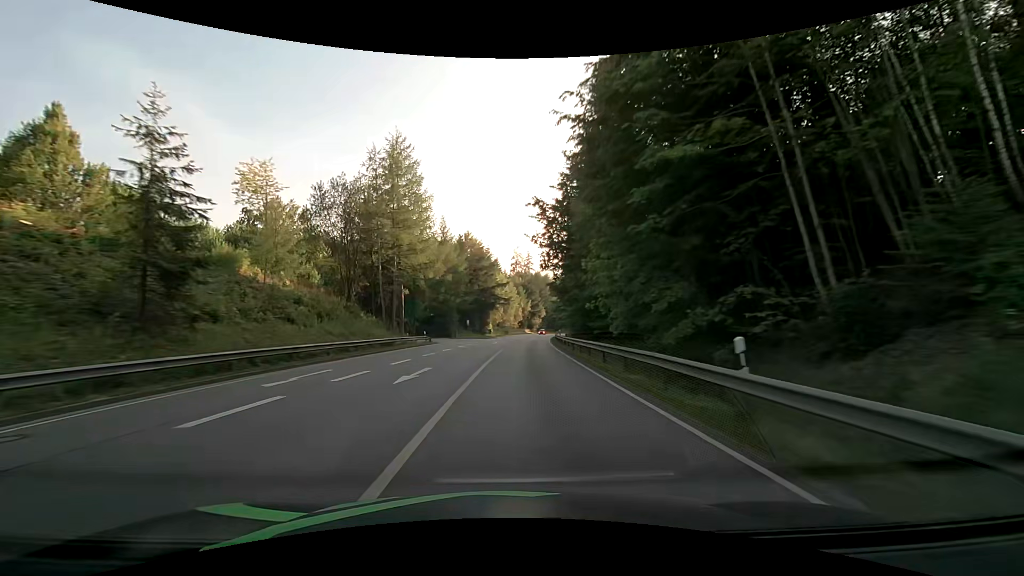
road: primary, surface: asphalt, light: Day
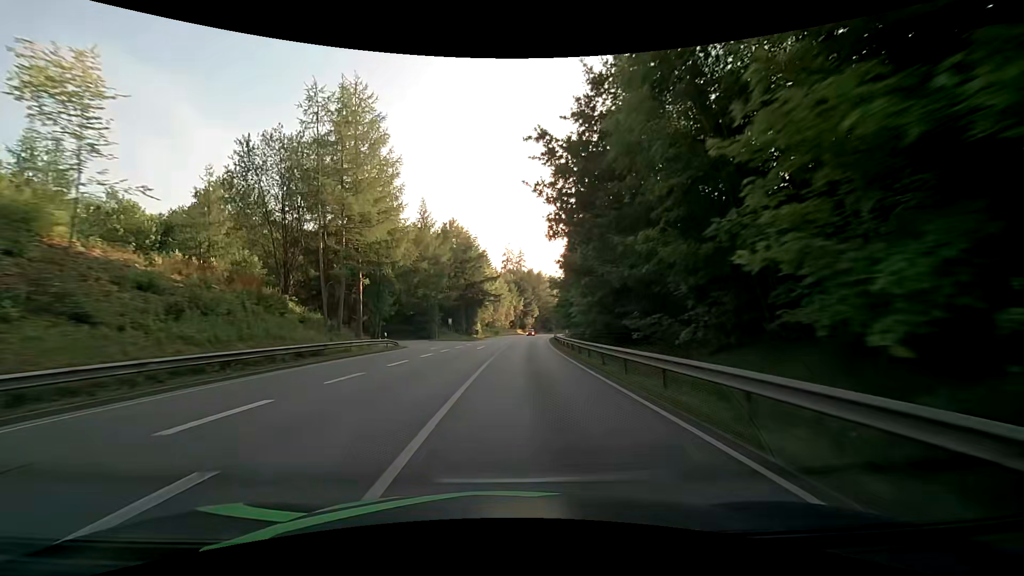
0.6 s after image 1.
(+0.1, +12.4) m; +1°
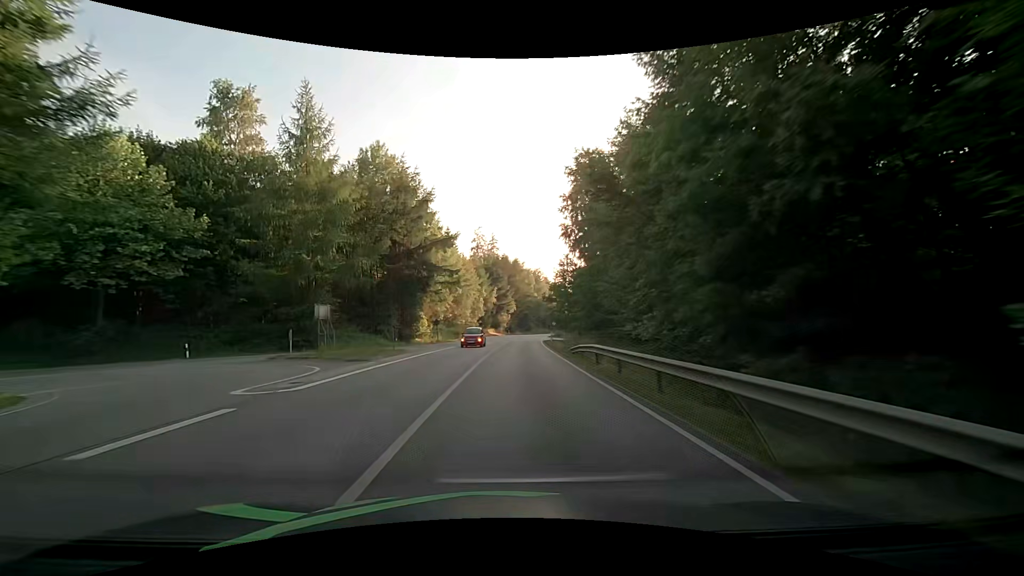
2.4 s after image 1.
(+1.1, +36.9) m; +4°
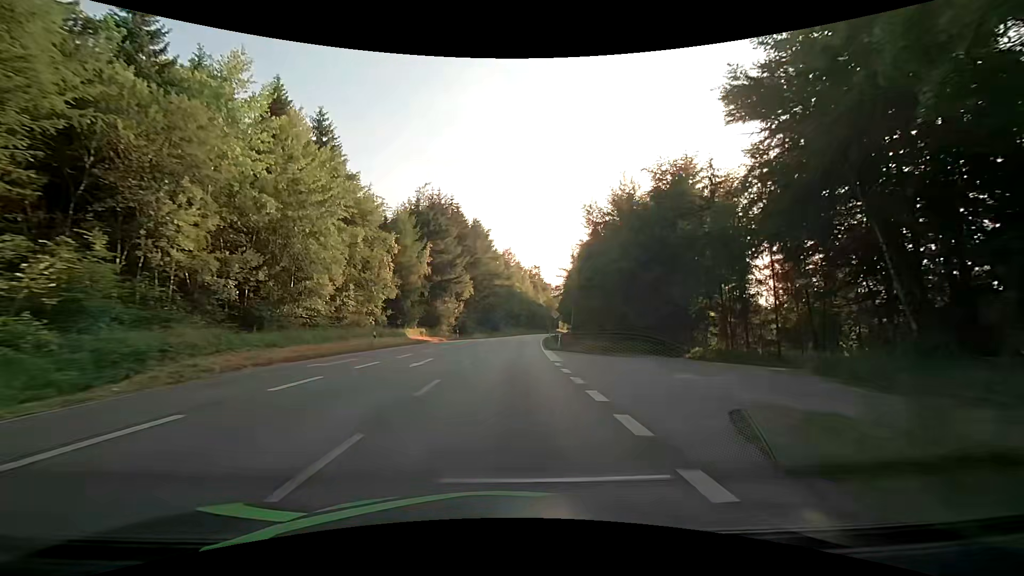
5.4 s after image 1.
(+1.9, +60.4) m; +4°
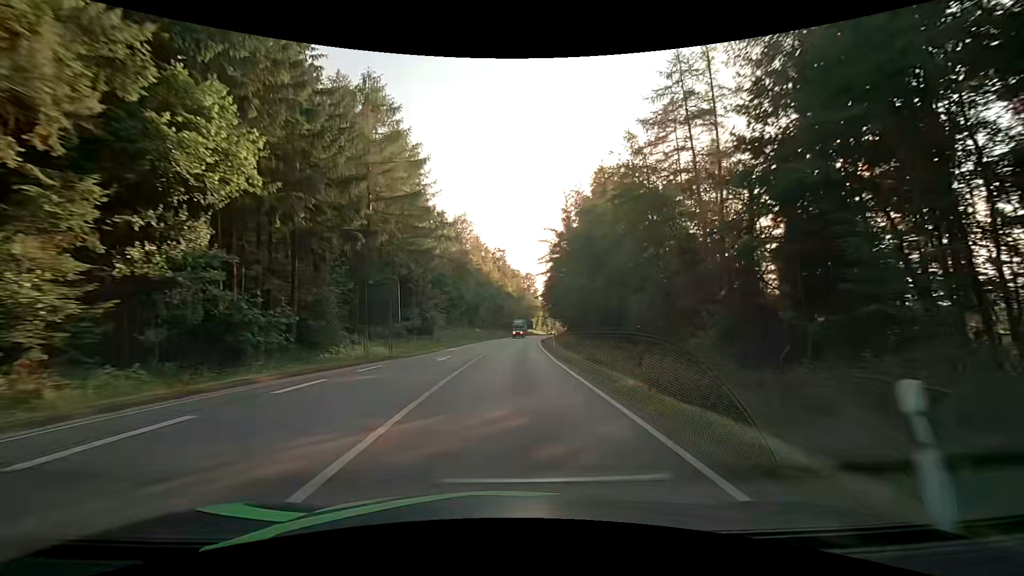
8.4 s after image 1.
(+1.9, +59.4) m; +4°
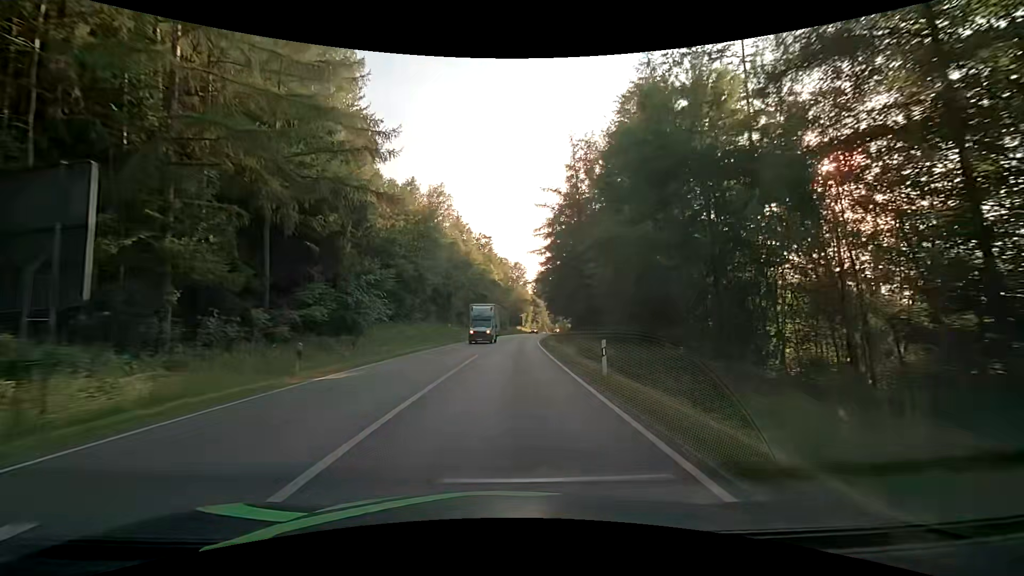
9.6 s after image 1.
(+0.3, +23.8) m; +2°
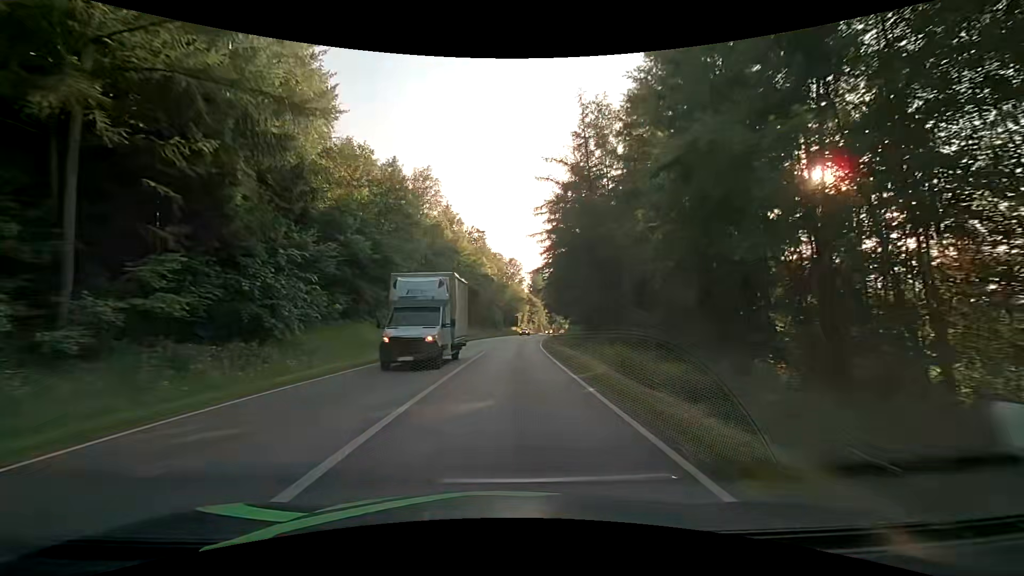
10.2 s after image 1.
(+0.1, +11.8) m; +1°
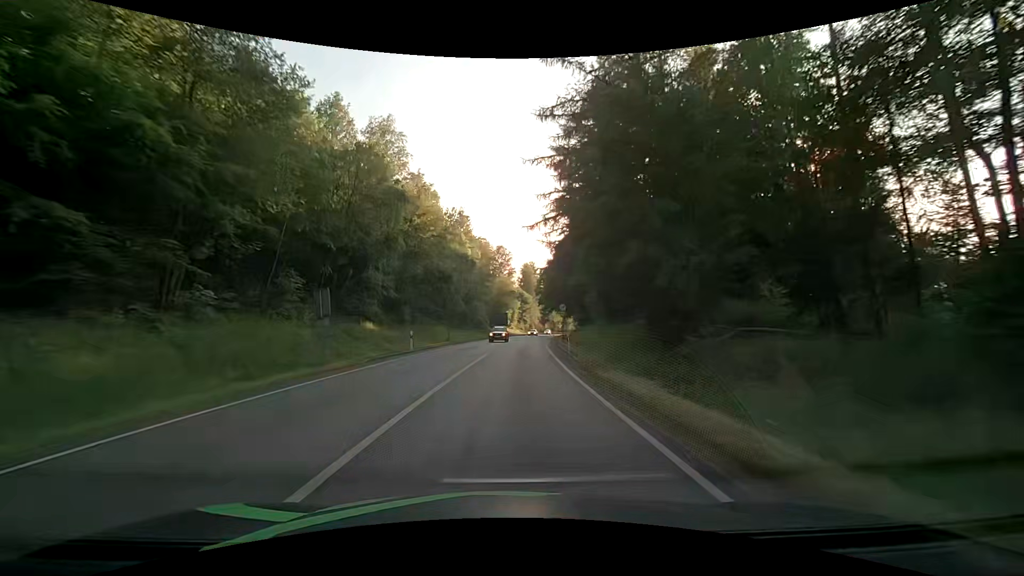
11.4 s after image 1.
(+0.2, +23.4) m; +1°
(0, +10) (0, +20) (+1, +30) (+1, +40) (+2, +50) (+3, +60) (+4, +70) (+5, +80) (+6, +90) (+7, +100) m
